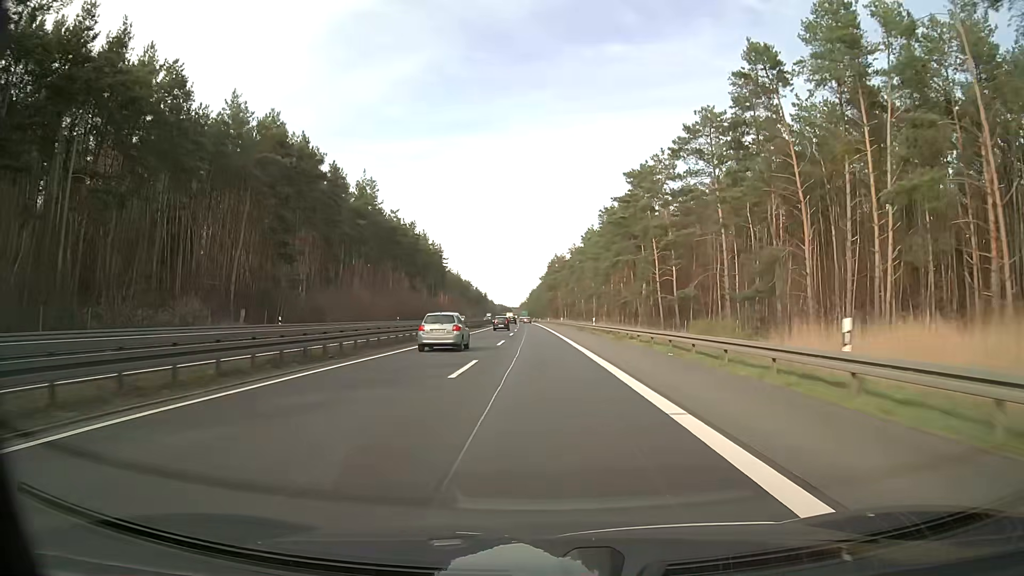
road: trunk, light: Day
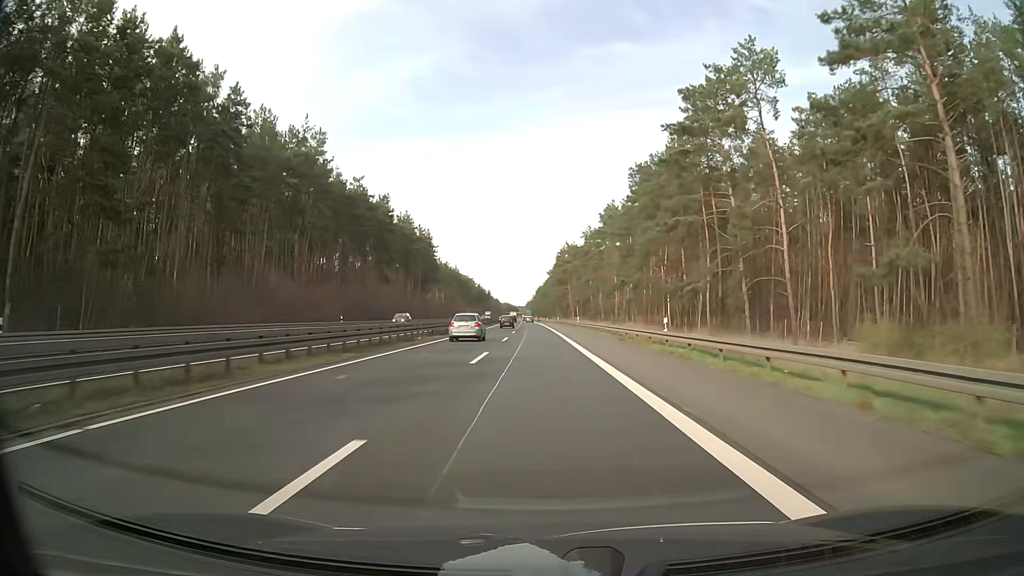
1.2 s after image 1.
(-0.2, +31.7) m; -1°
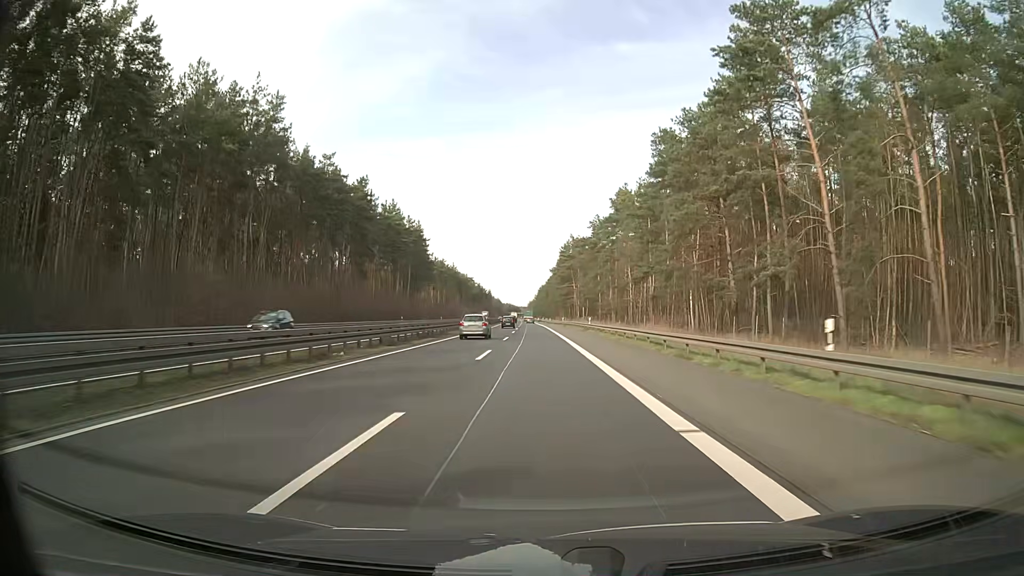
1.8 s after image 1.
(0.0, +15.8) m; 0°
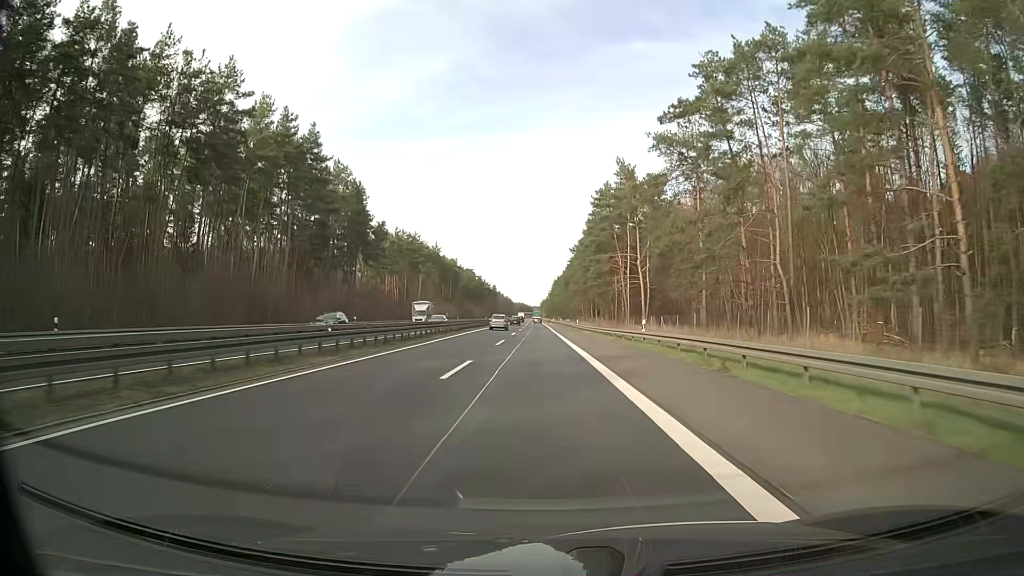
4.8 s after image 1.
(-1.0, +79.3) m; -1°
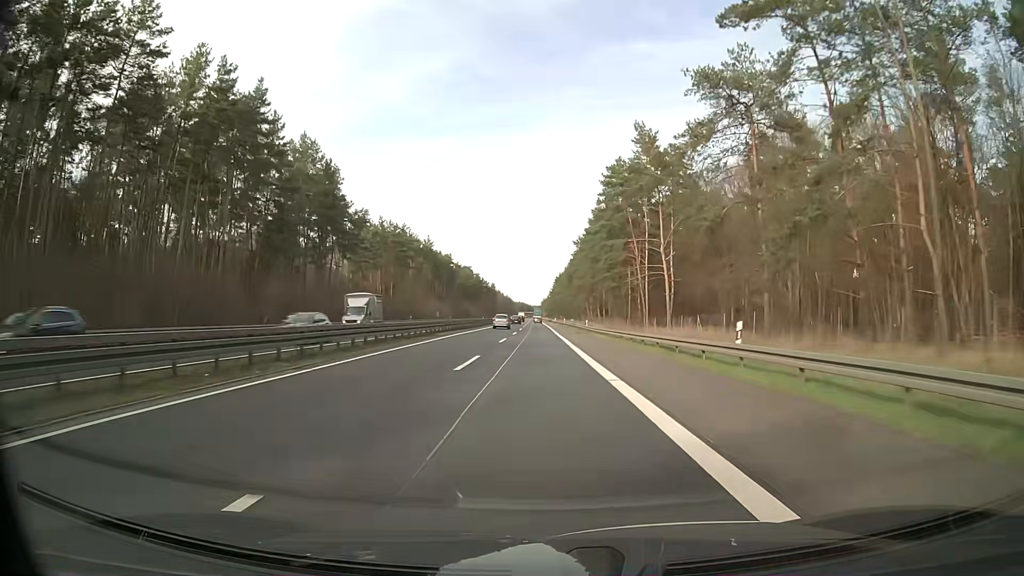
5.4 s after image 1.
(0.0, +15.8) m; 0°
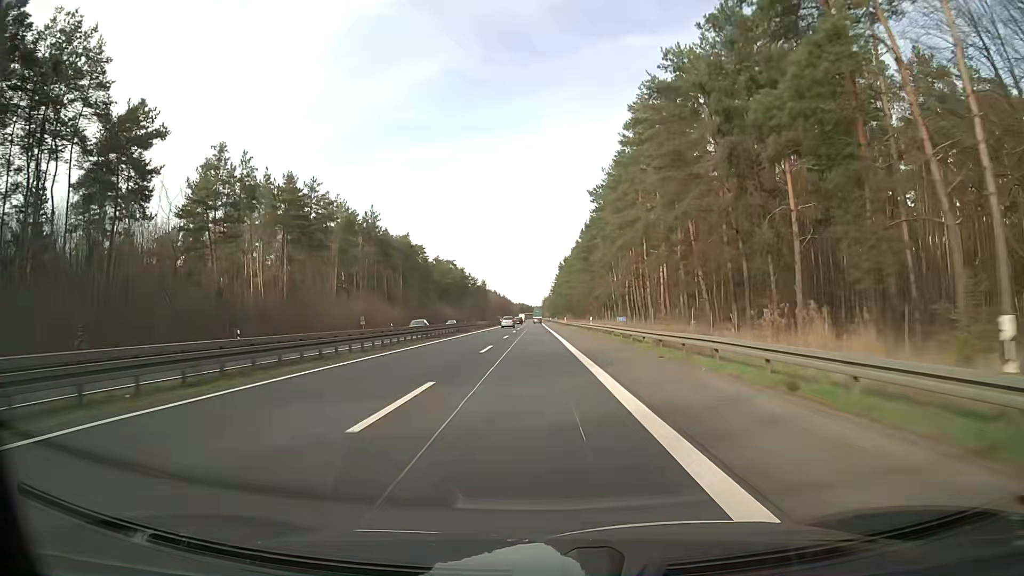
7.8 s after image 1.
(+0.1, +63.3) m; 0°
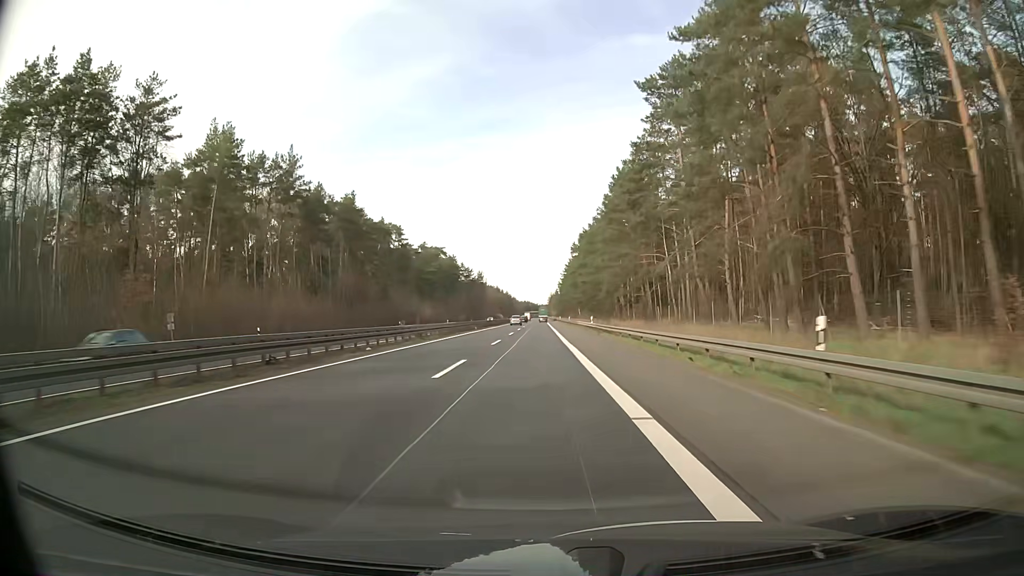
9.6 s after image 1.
(-0.3, +47.4) m; -1°
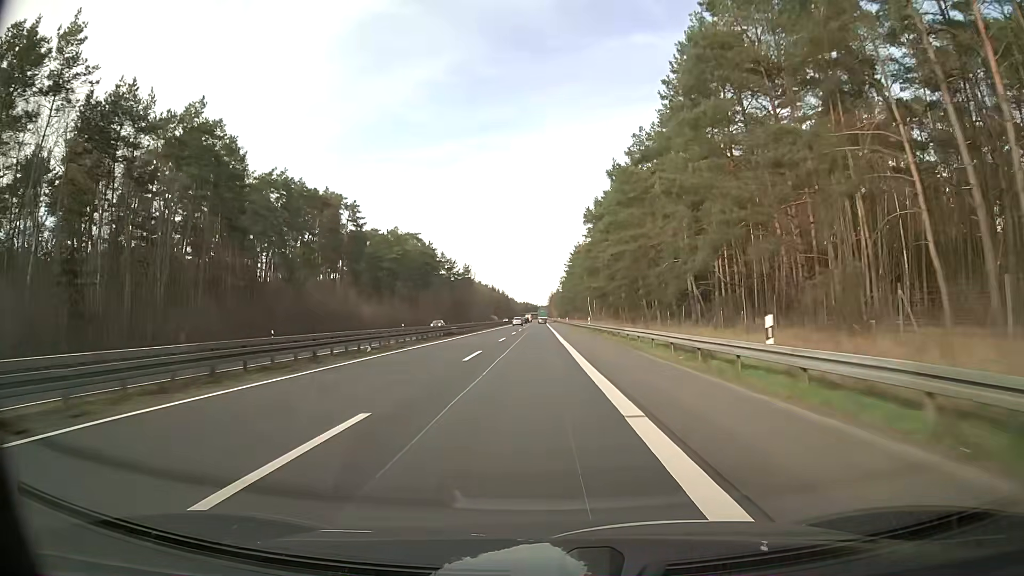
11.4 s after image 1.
(0.0, +47.4) m; 0°
(0, +10) (0, +20) (0, +30) (0, +40) (0, +50) (0, +60) (0, +70) (0, +80) (-1, +90) (-1, +100) m
